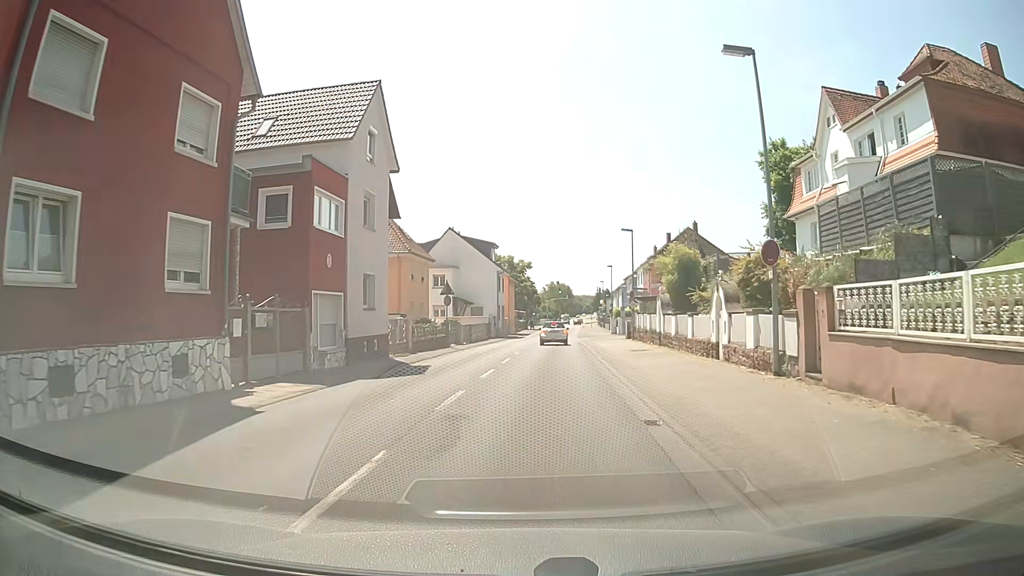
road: secondary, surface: asphalt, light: Day
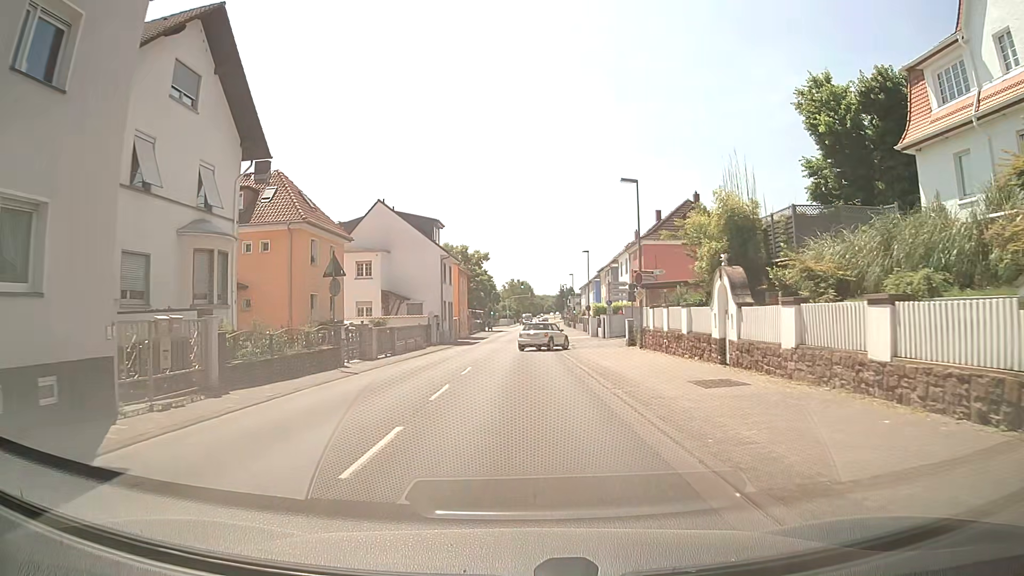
(+0.6, +16.4) m; +3°
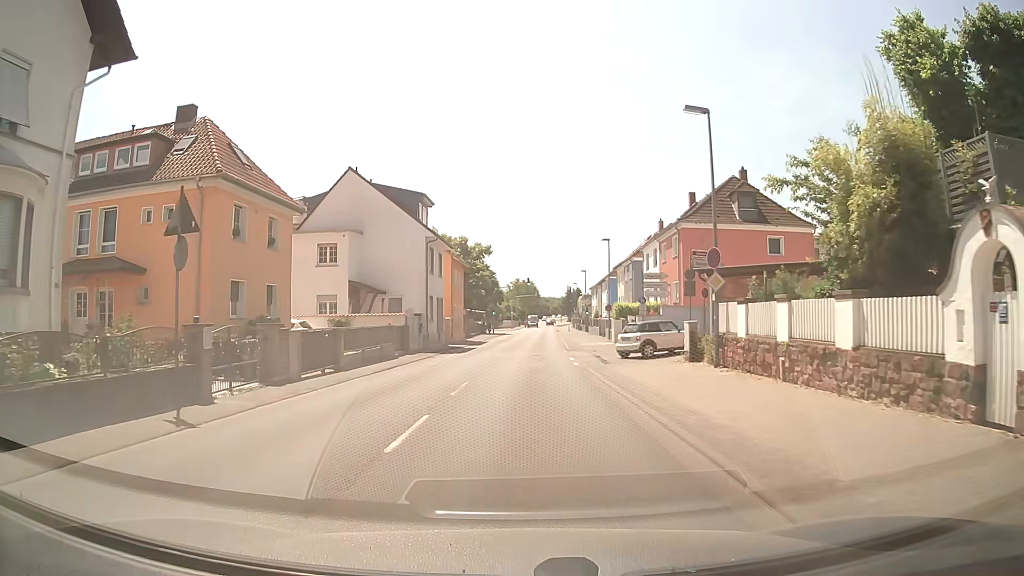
(0.0, +10.9) m; 0°
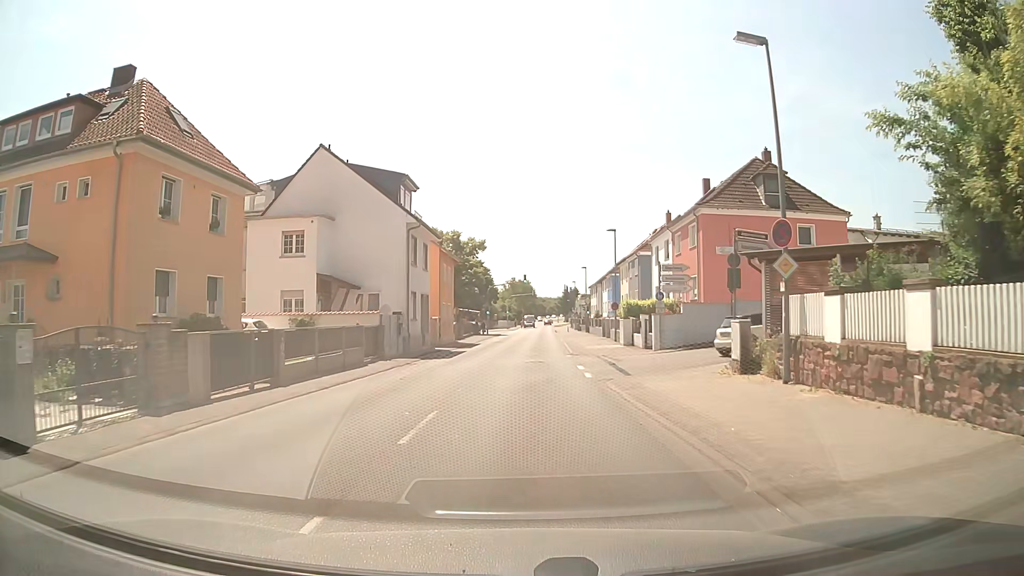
(0.0, +5.5) m; 0°
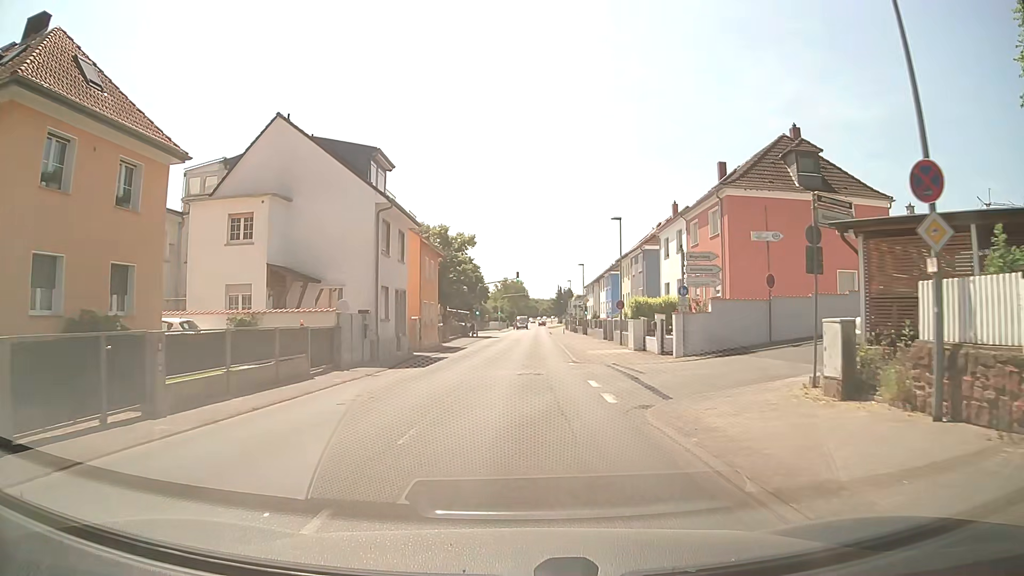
(0.0, +6.0) m; 0°
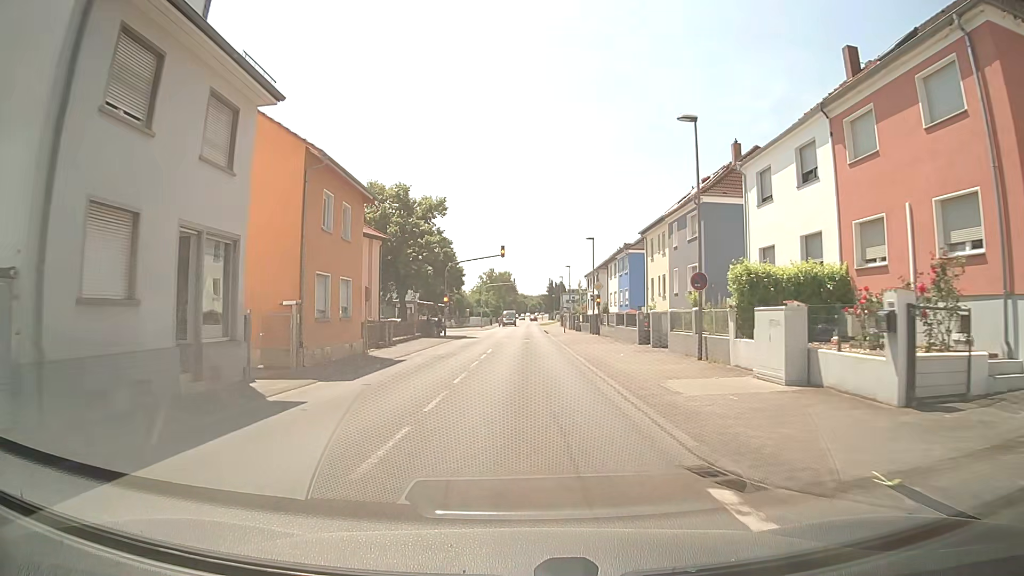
(+0.2, +20.8) m; +1°
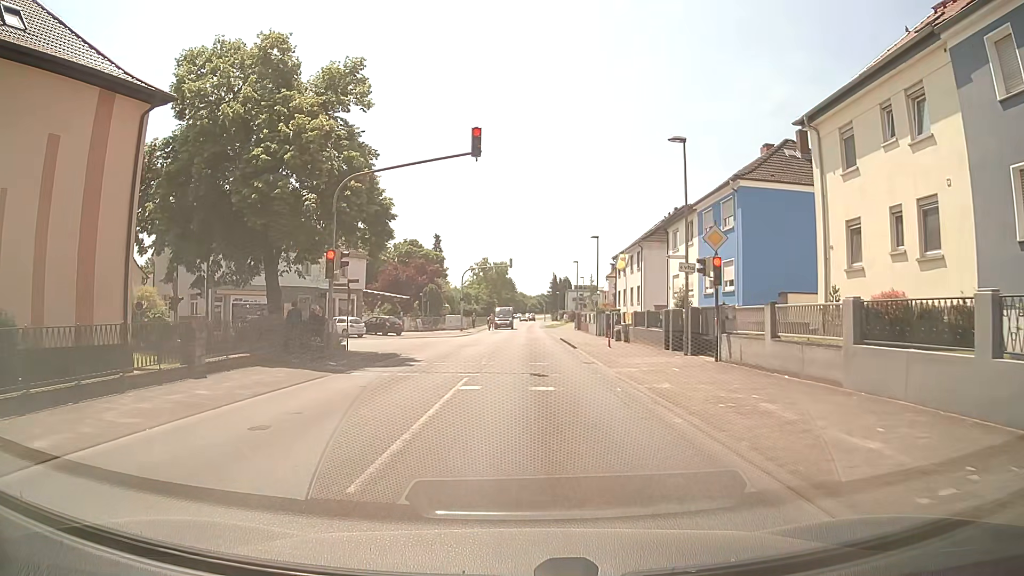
(+0.1, +29.6) m; 0°
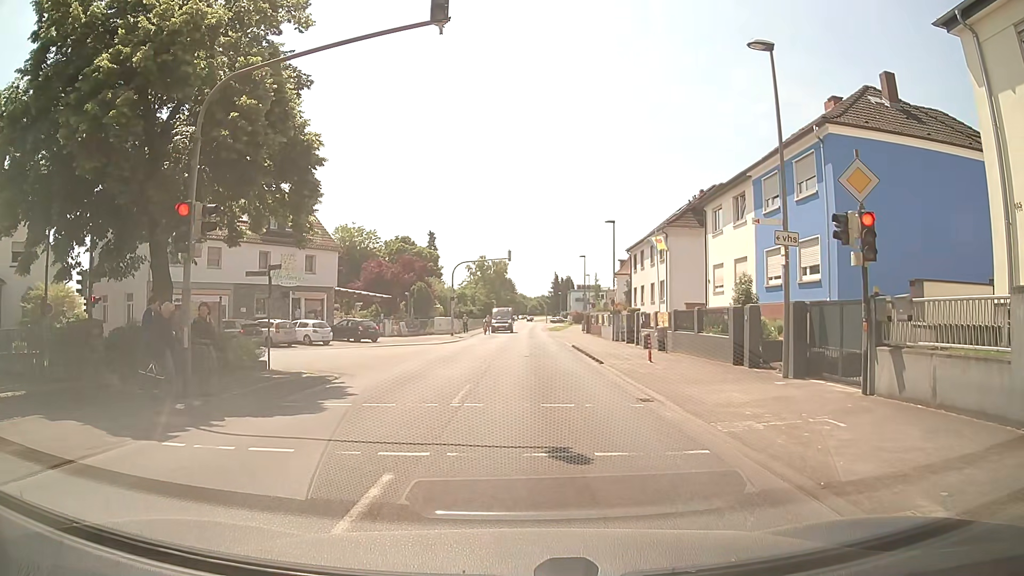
(0.0, +8.6) m; +1°
(0, +10) (0, +20) (0, +30) (0, +40) (0, +50) (0, +60) (0, +70) (-1, +80) (0, +90) (0, +100) m
